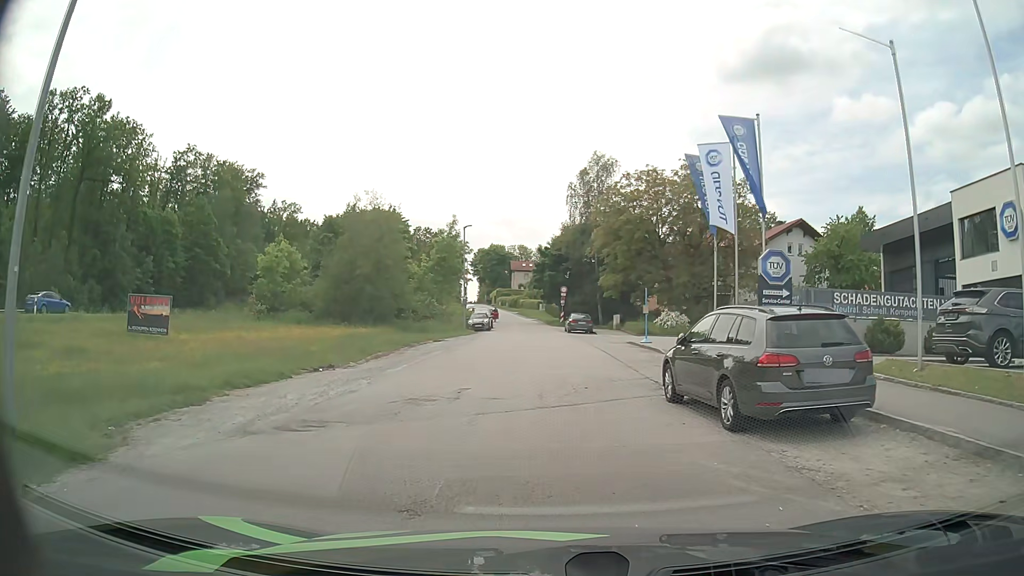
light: Day
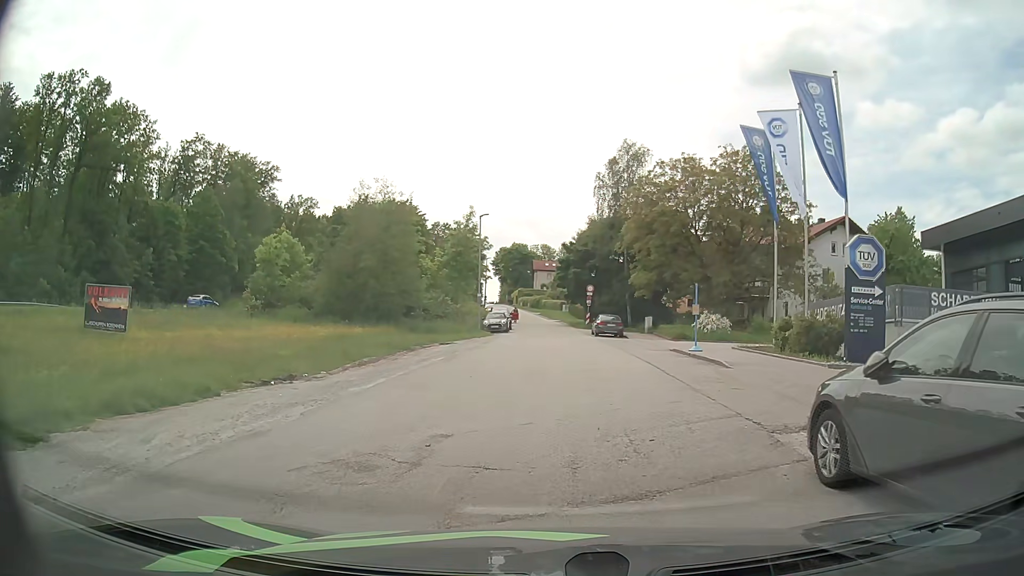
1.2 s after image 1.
(-0.1, +5.4) m; -1°
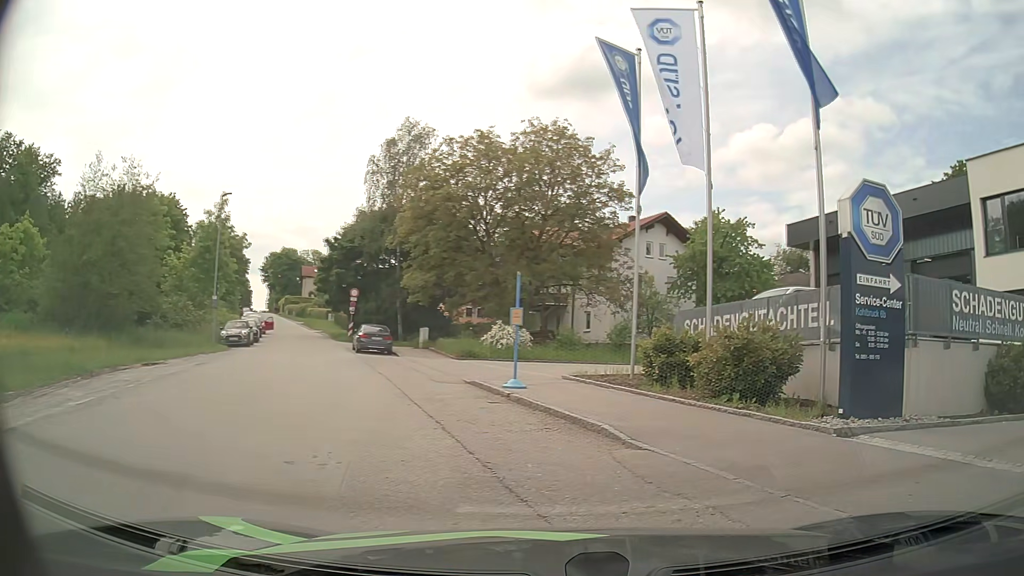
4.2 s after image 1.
(+0.5, +9.8) m; +20°
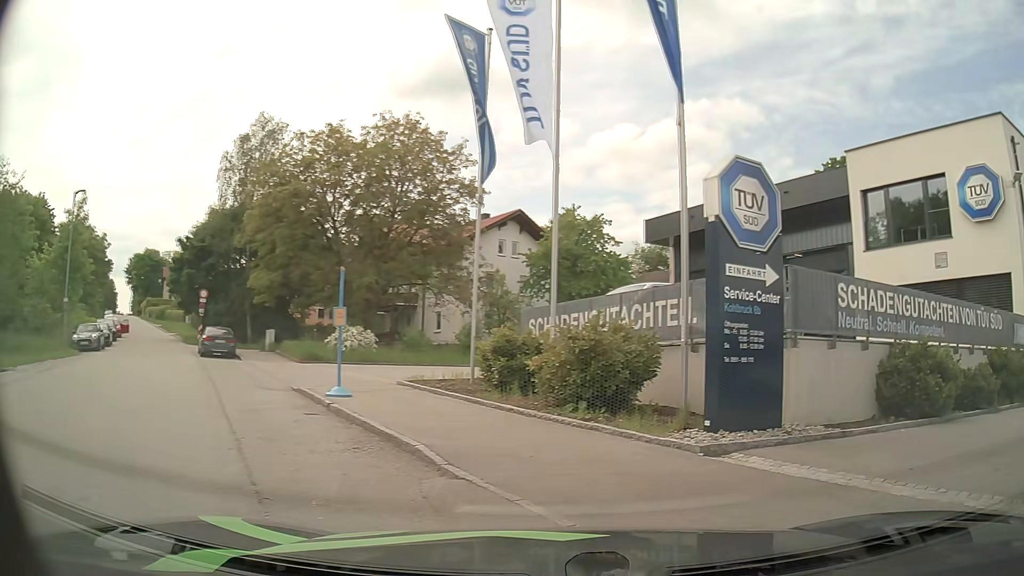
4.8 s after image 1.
(+0.1, +1.4) m; +10°
